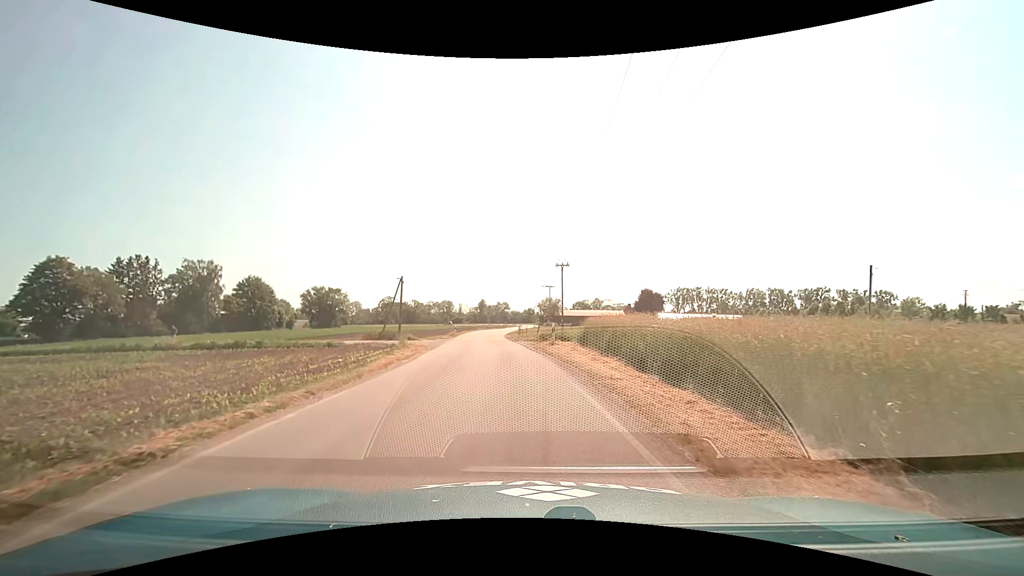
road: unclassified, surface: asphalt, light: Day
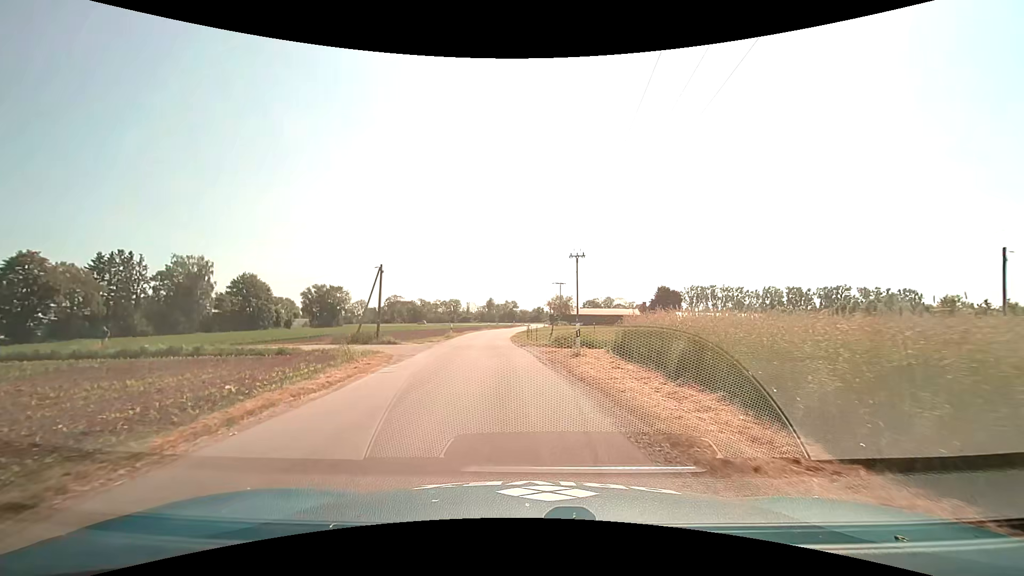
(-0.1, +8.6) m; -1°
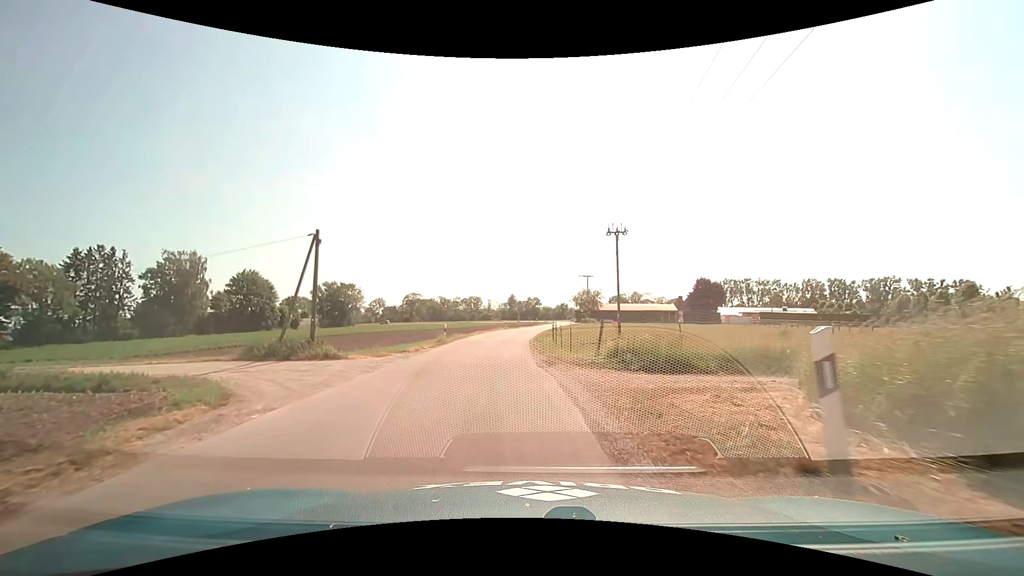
(-0.2, +13.5) m; -2°
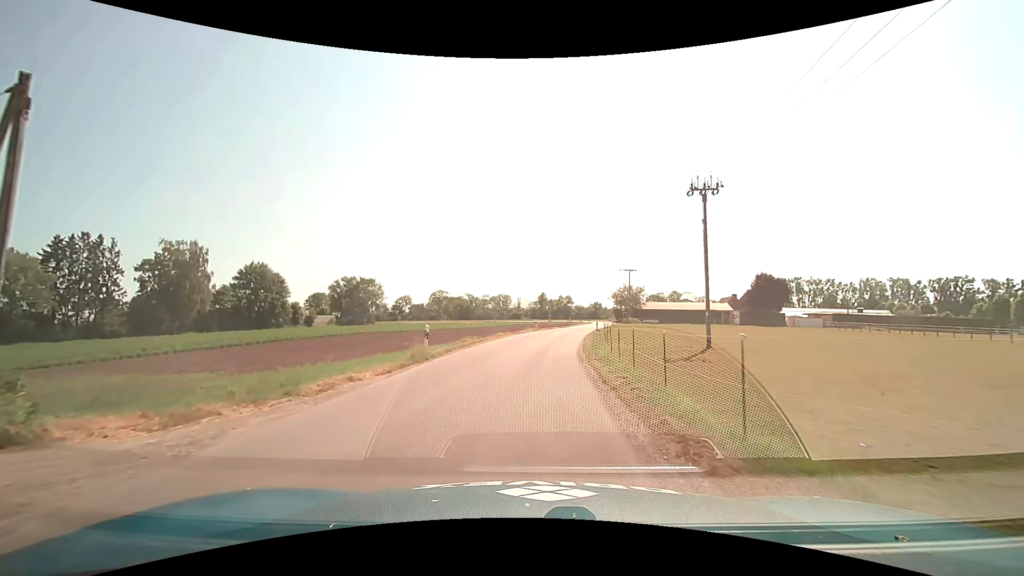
(-0.7, +14.2) m; -4°
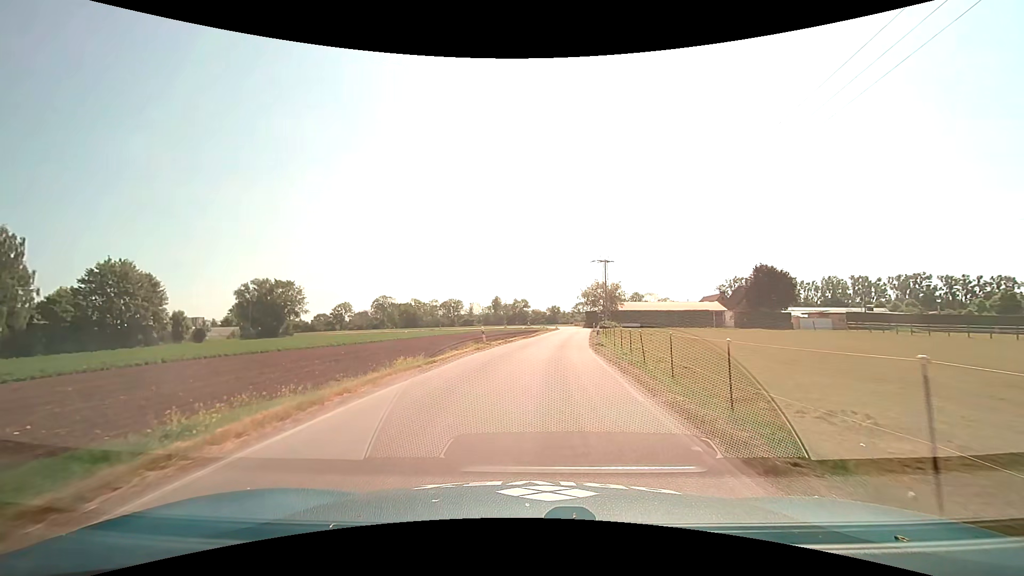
(+0.6, +25.2) m; +5°
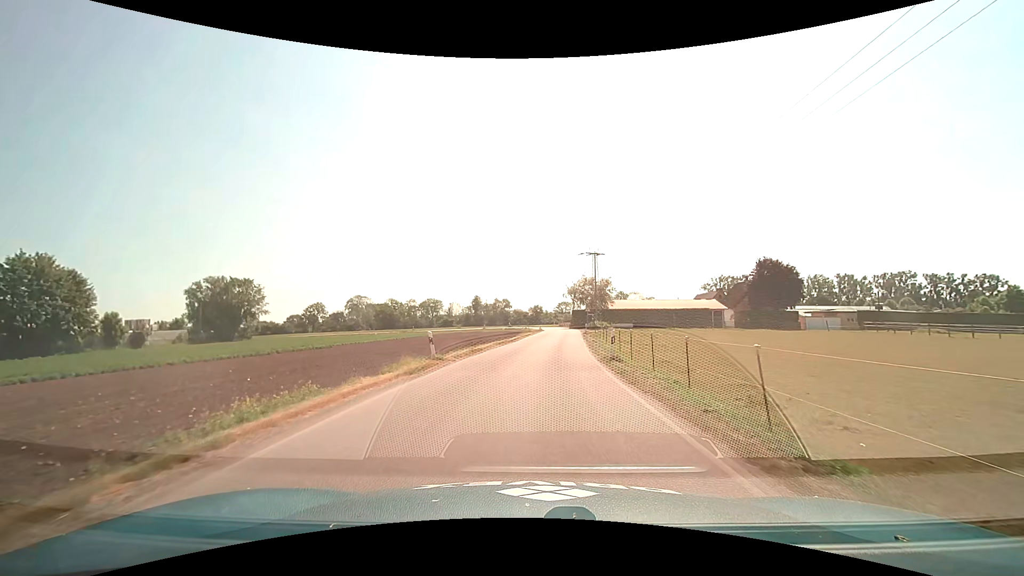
(+0.2, +10.4) m; +2°
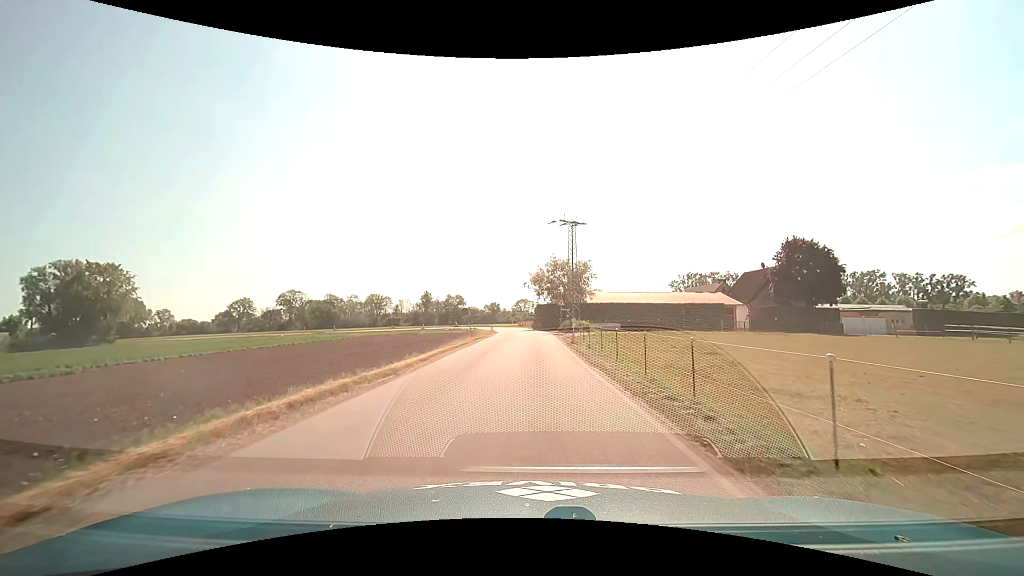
(+1.0, +24.7) m; +5°
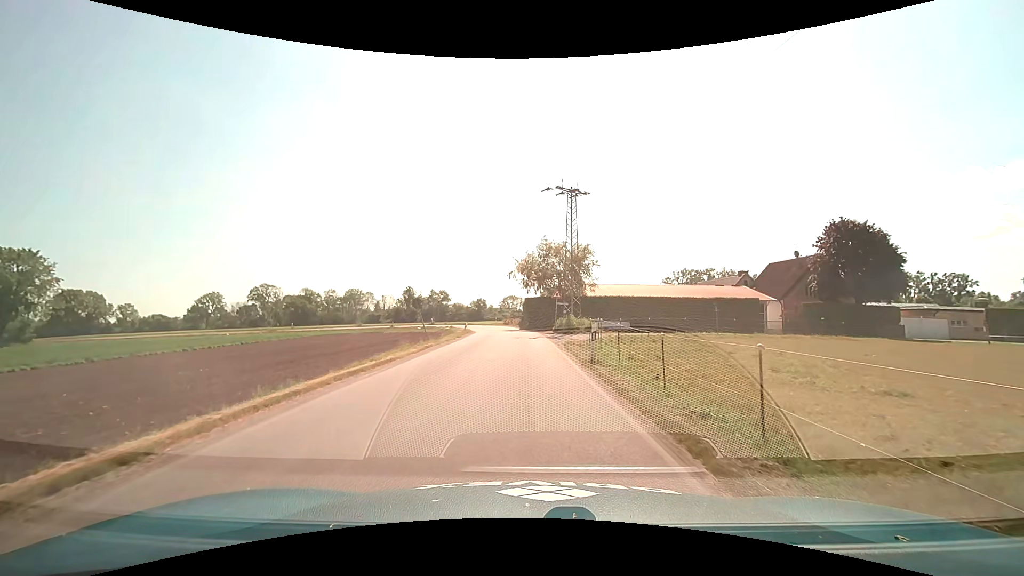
(+0.2, +12.6) m; +1°
(0, +10) (0, +20) (-1, +30) (-1, +40) (-2, +50) (-4, +60) (-6, +69) (-12, +78) (-20, +83) (-30, +86) m
